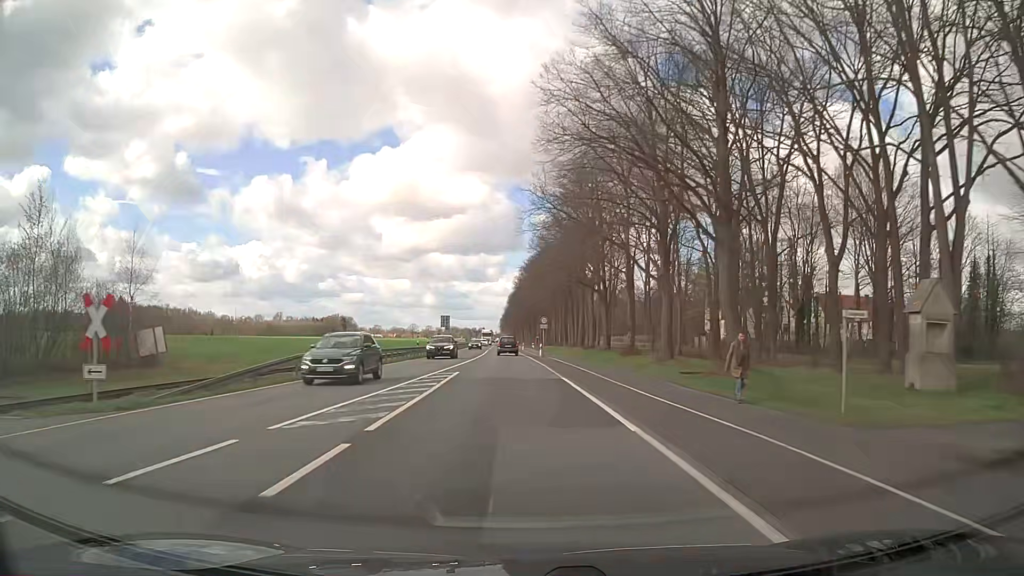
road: primary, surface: asphalt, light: Day
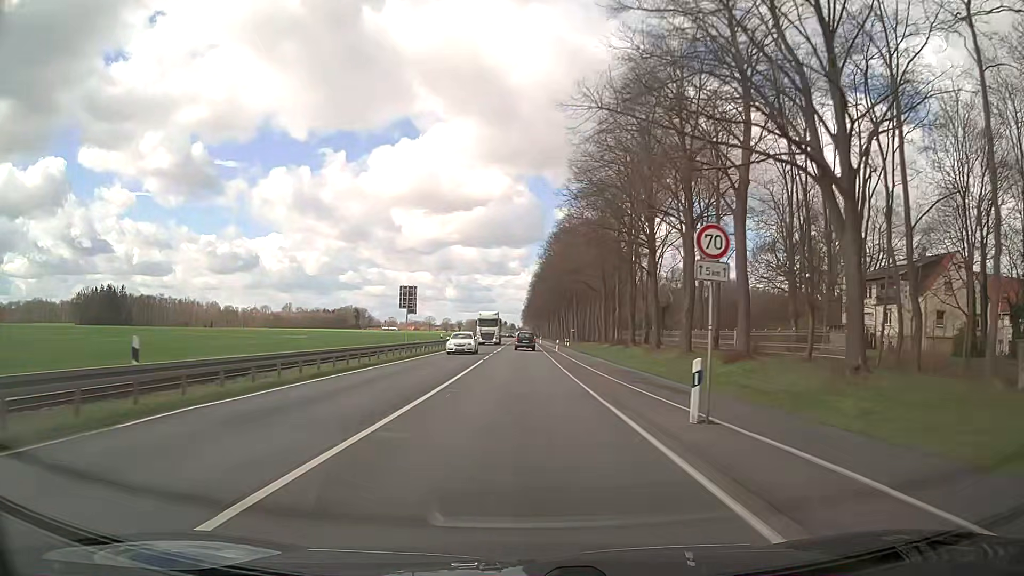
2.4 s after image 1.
(-1.4, +44.5) m; -2°
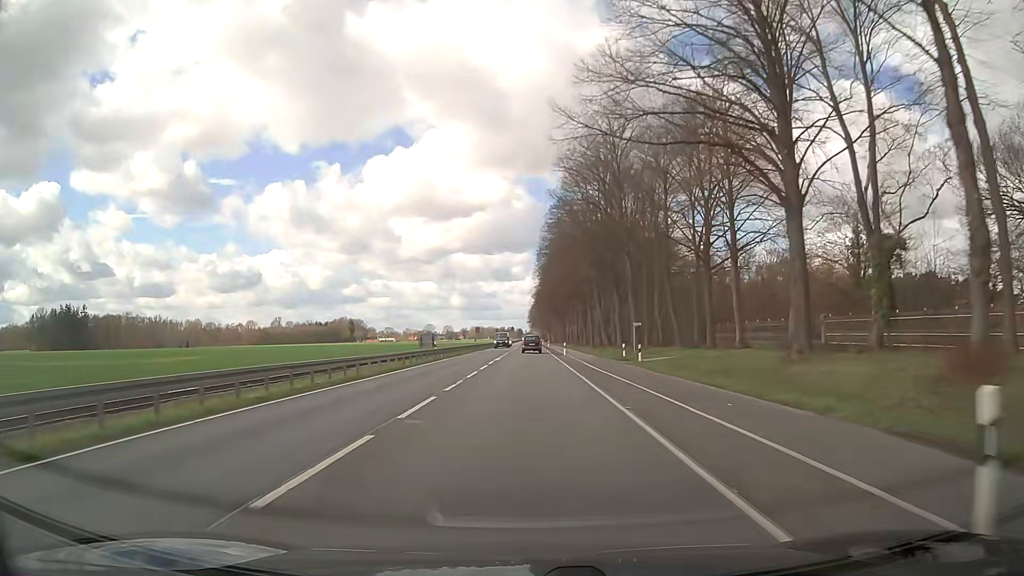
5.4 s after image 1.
(0.0, +55.8) m; 0°
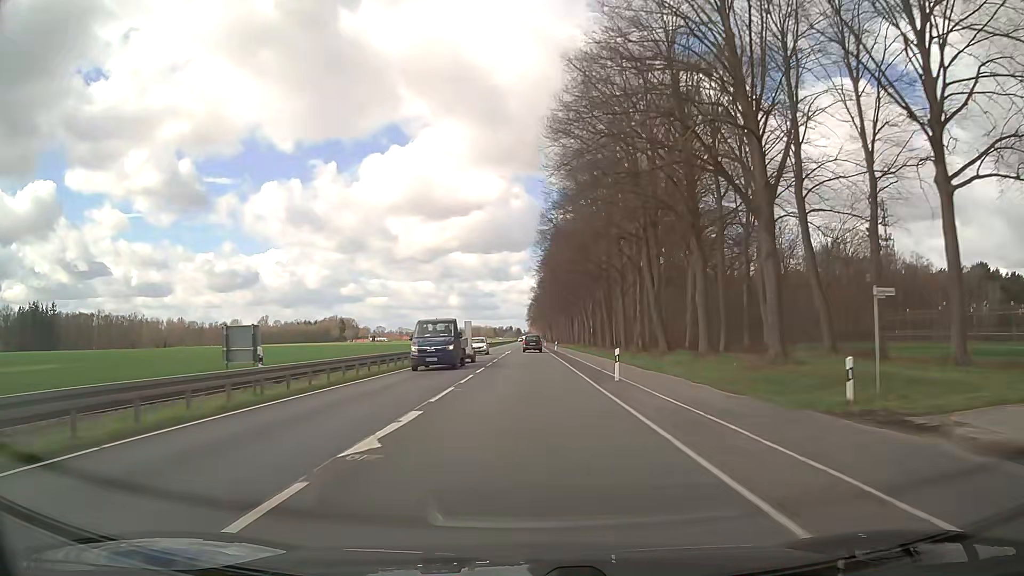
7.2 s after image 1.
(0.0, +33.4) m; 0°
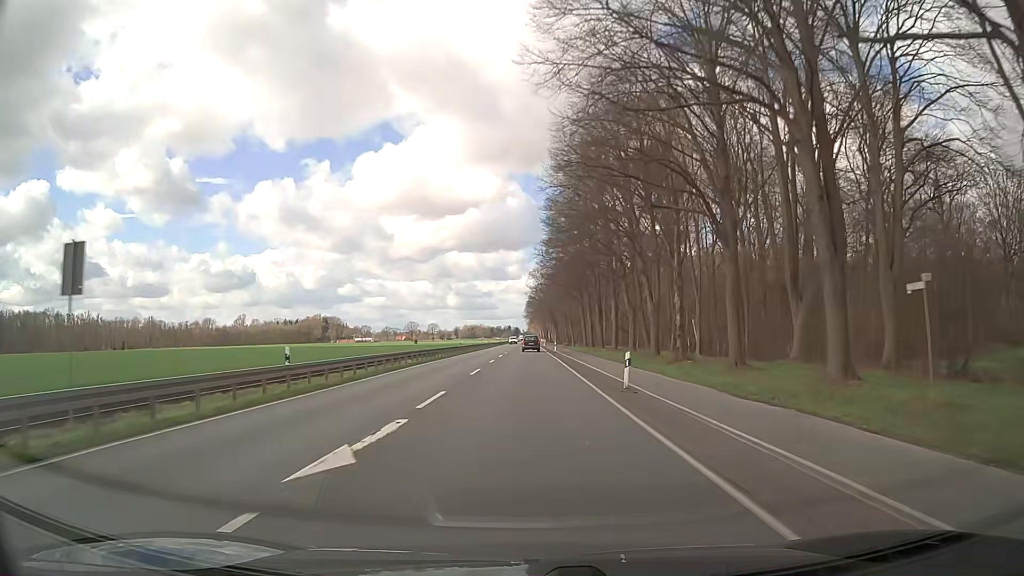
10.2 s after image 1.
(+0.2, +55.5) m; 0°
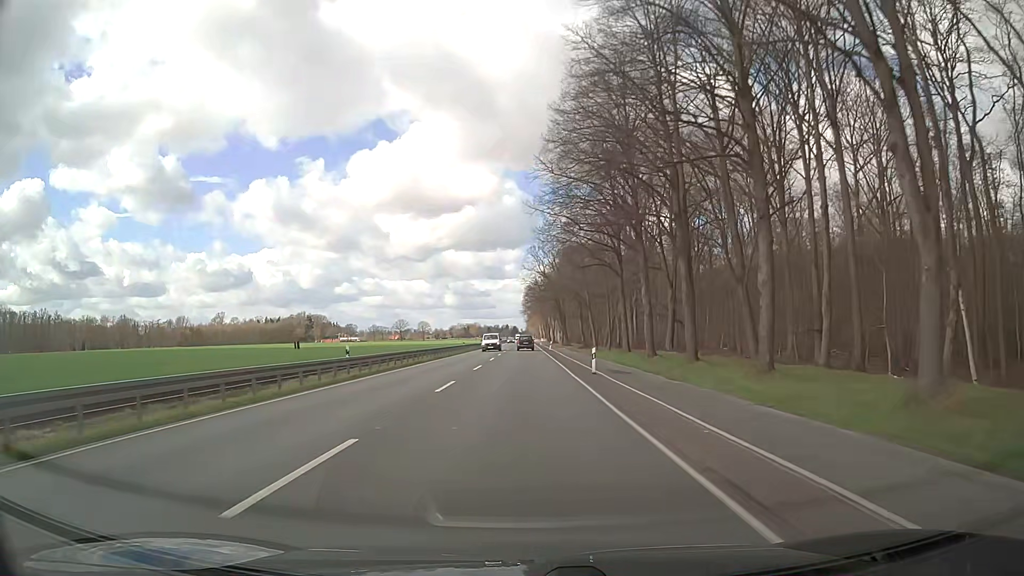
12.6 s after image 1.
(+0.1, +44.5) m; 0°
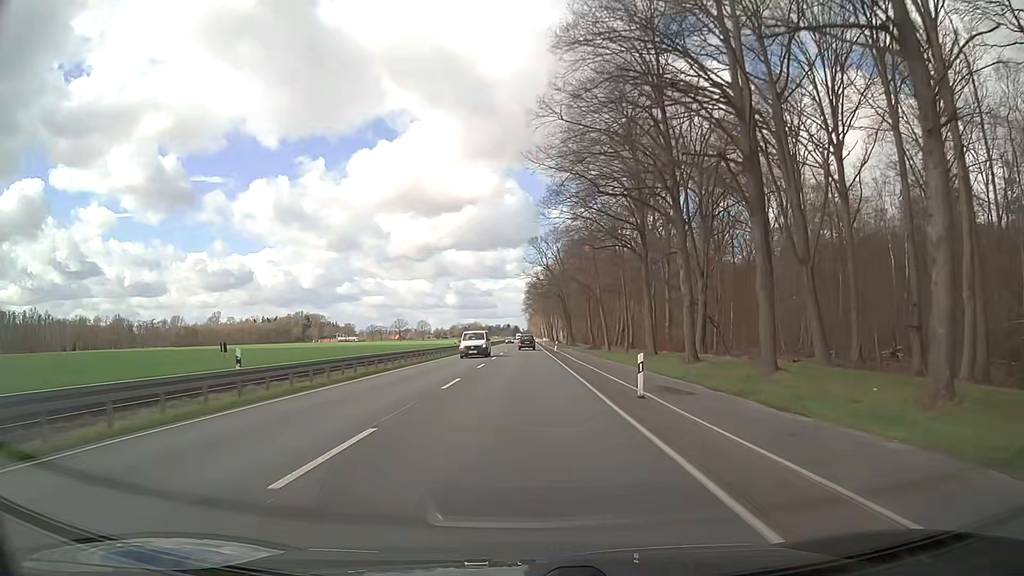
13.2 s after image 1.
(0.0, +11.1) m; 0°
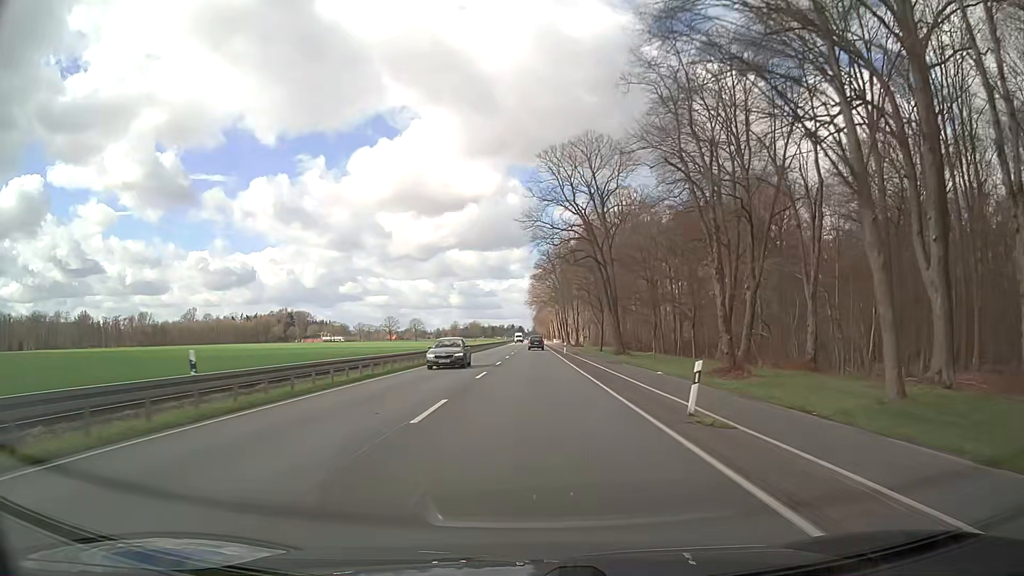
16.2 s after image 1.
(-0.2, +55.7) m; 0°
(0, +10) (0, +20) (0, +30) (0, +40) (0, +50) (0, +60) (+1, +70) (+1, +80) (+1, +90) (+1, +100) m
